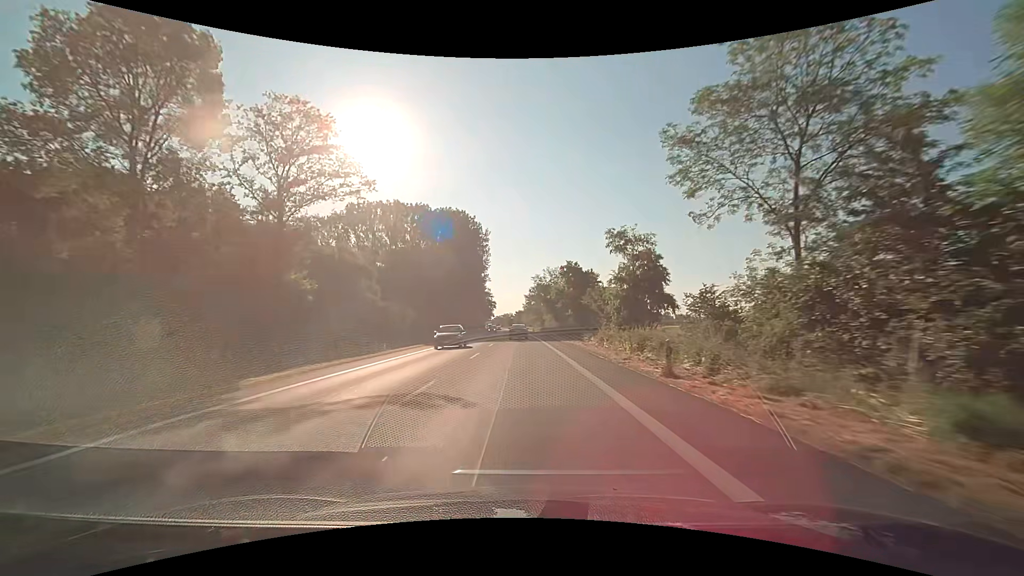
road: primary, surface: asphalt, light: Day
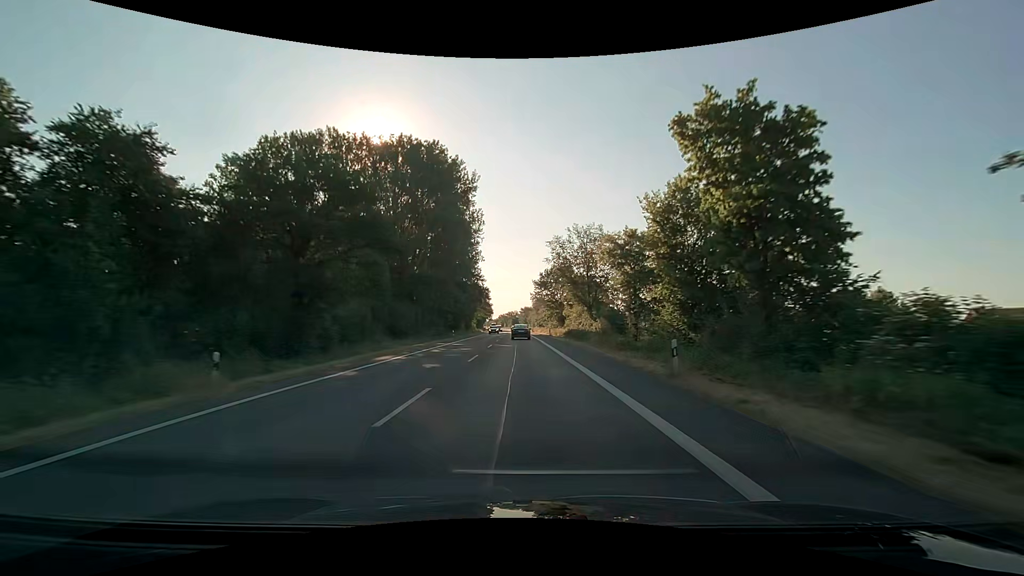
(0.0, +49.5) m; -1°
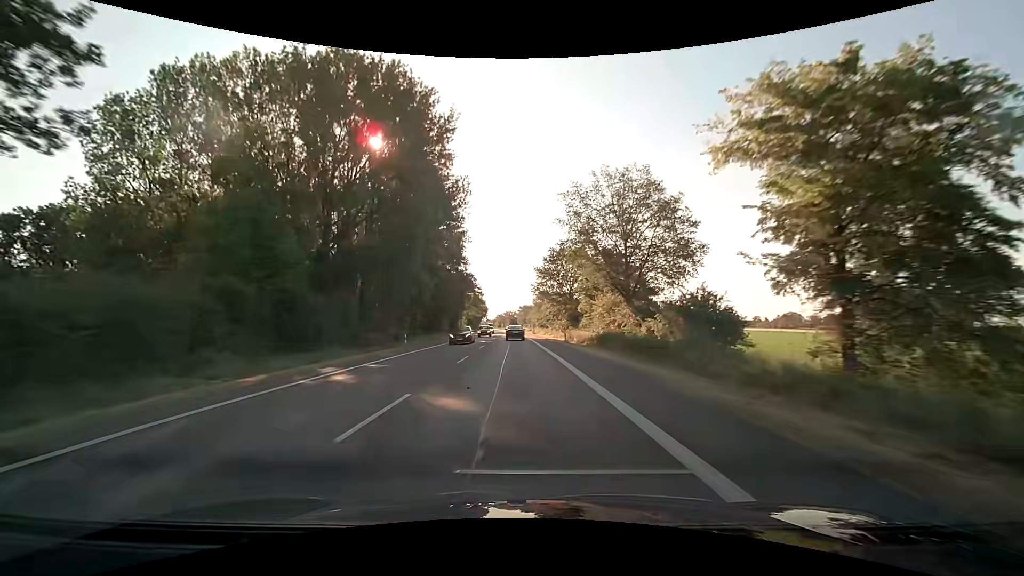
(+0.1, +24.9) m; 0°
(0, +10) (0, +20) (0, +30) (0, +40) (0, +50) (-1, +60) (-1, +70) (-1, +80) (-2, +90) (-2, +100) m
